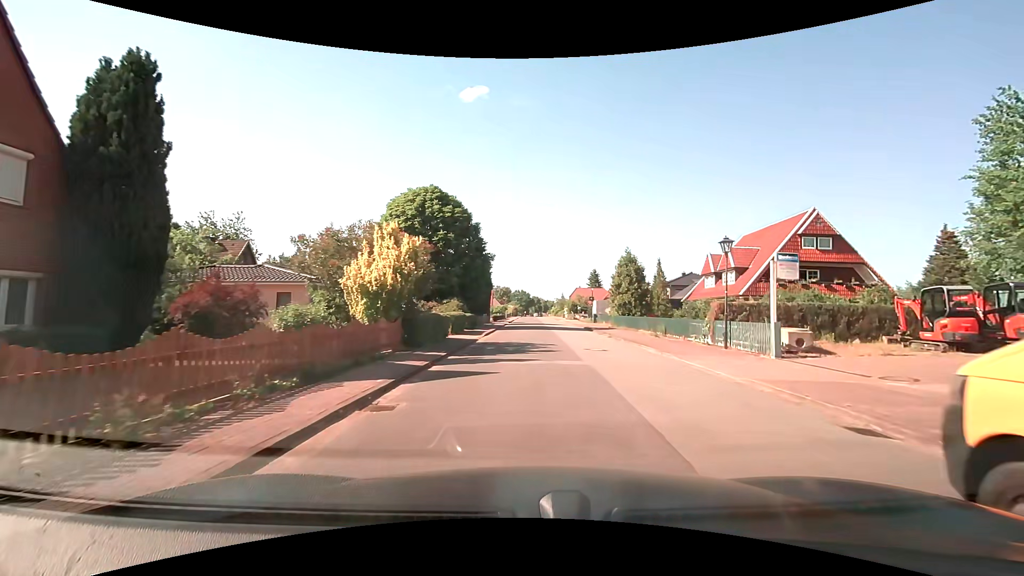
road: unclassified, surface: asphalt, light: Day
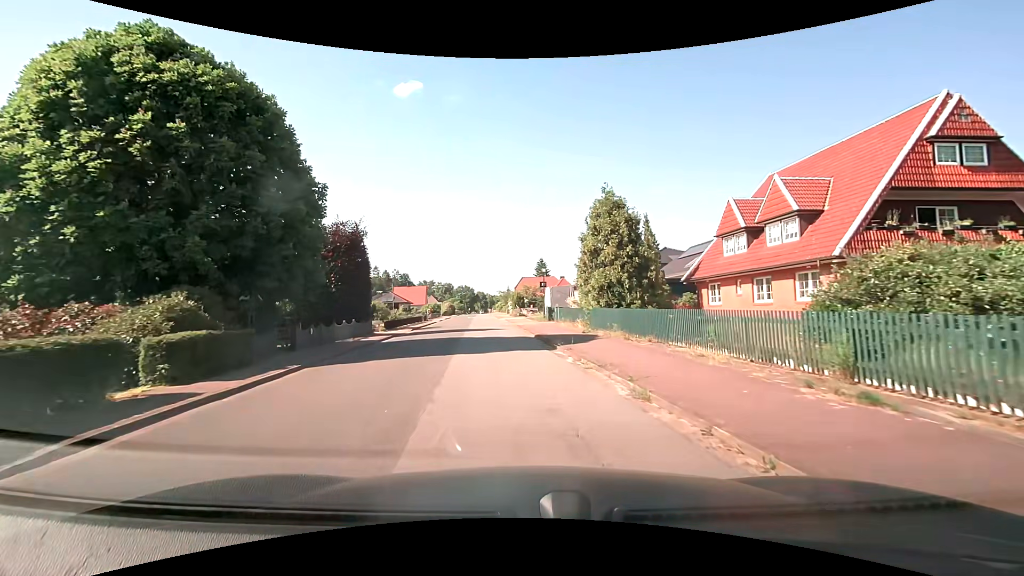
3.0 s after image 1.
(+2.4, +21.8) m; +6°
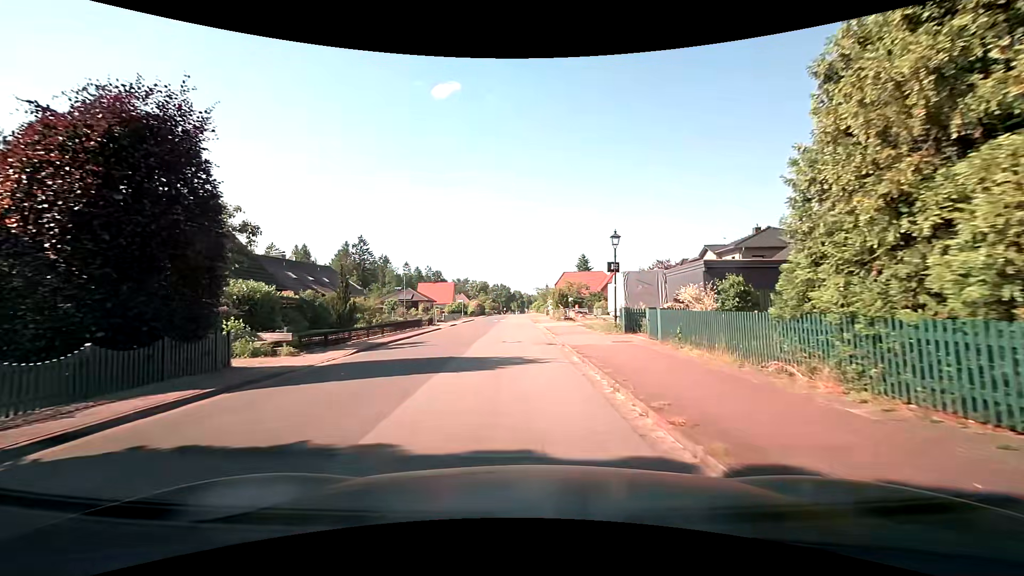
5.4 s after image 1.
(-0.7, +18.1) m; -5°
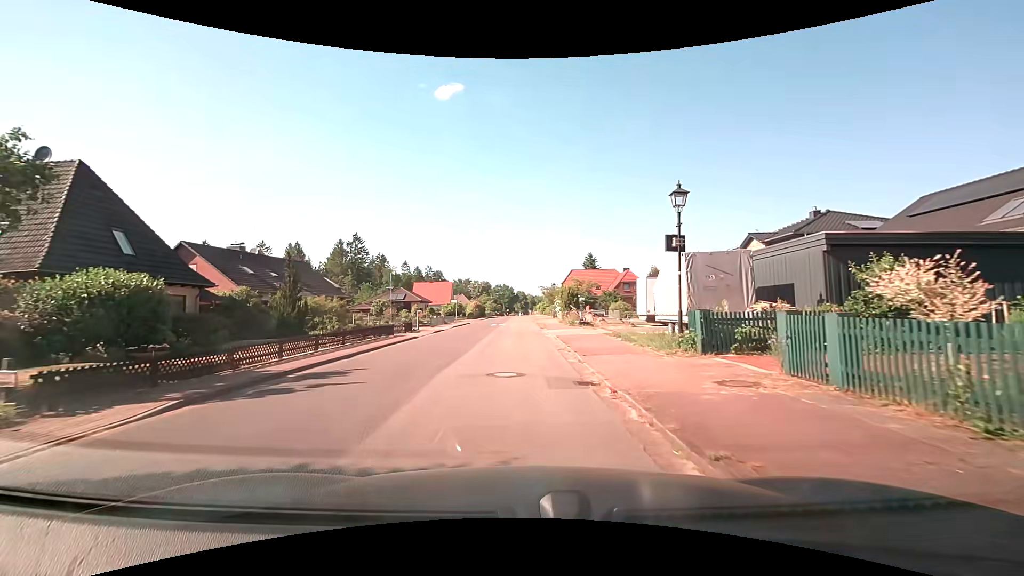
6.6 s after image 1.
(0.0, +9.1) m; 0°
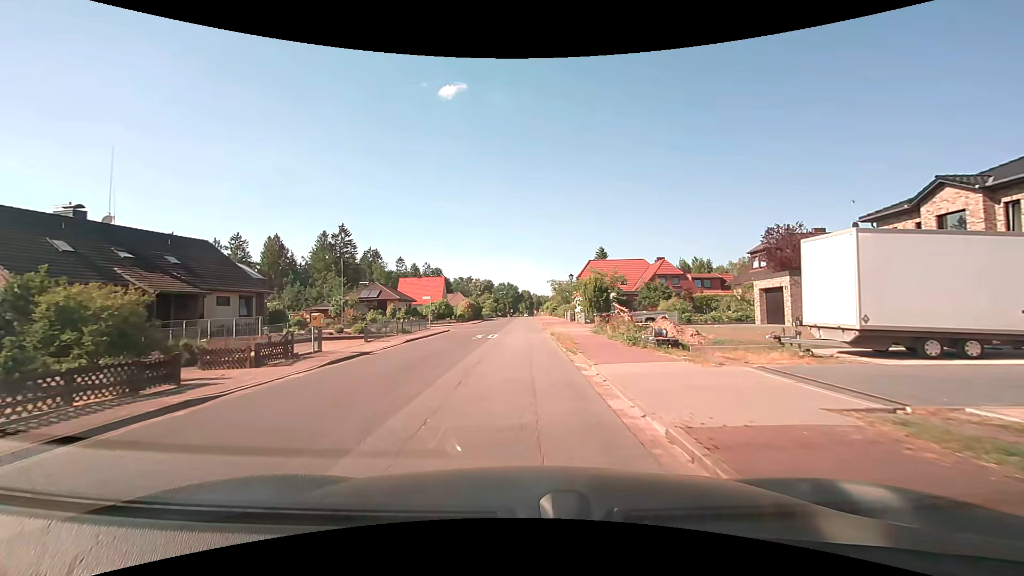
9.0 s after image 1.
(-0.2, +18.1) m; -1°
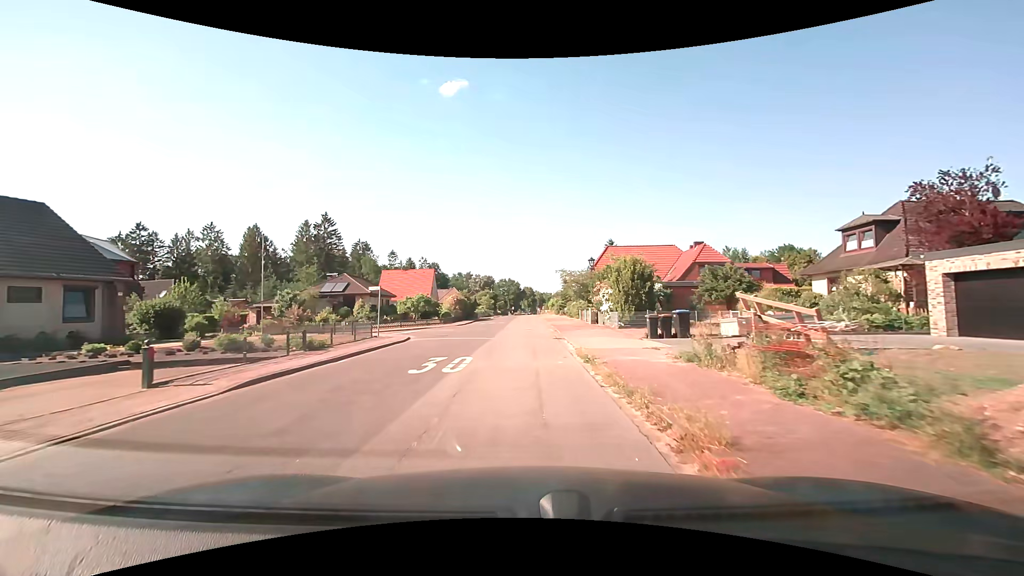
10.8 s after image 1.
(0.0, +13.6) m; 0°
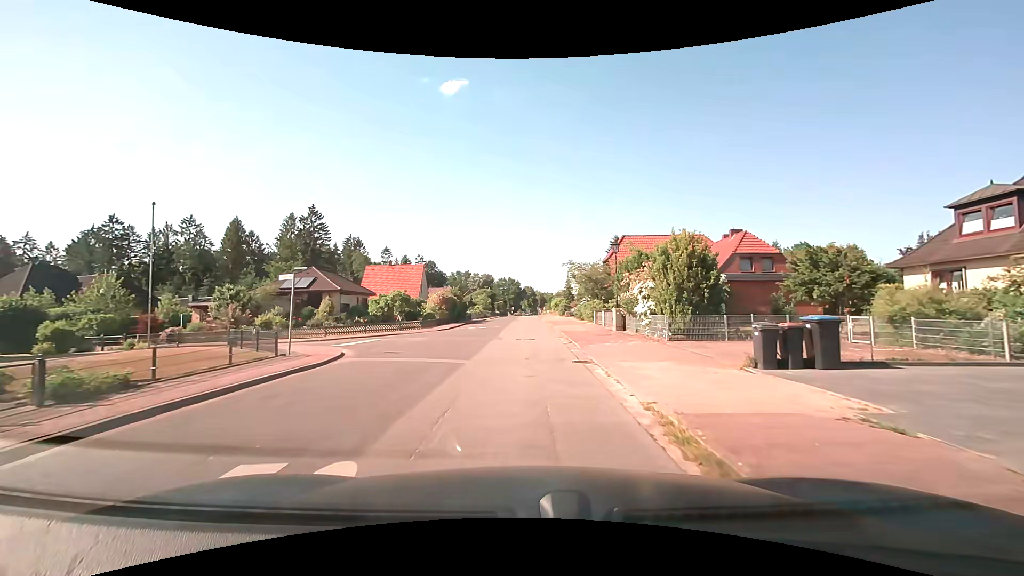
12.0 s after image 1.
(0.0, +9.0) m; 0°
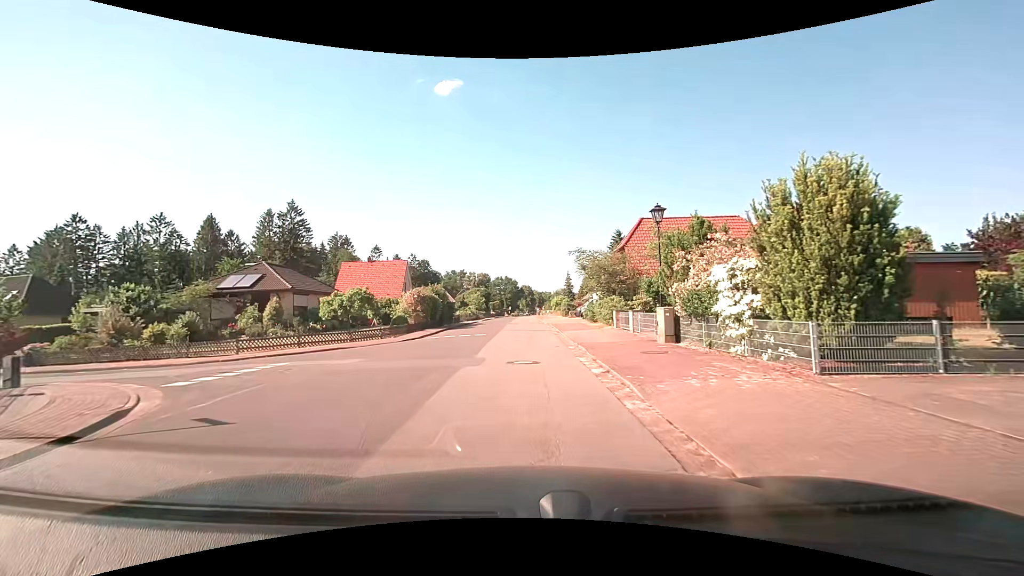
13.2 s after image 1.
(+0.1, +8.9) m; 0°
(0, +10) (0, +20) (0, +30) (0, +40) (0, +50) (0, +60) (0, +70) (0, +80) (0, +90) (0, +100) m
